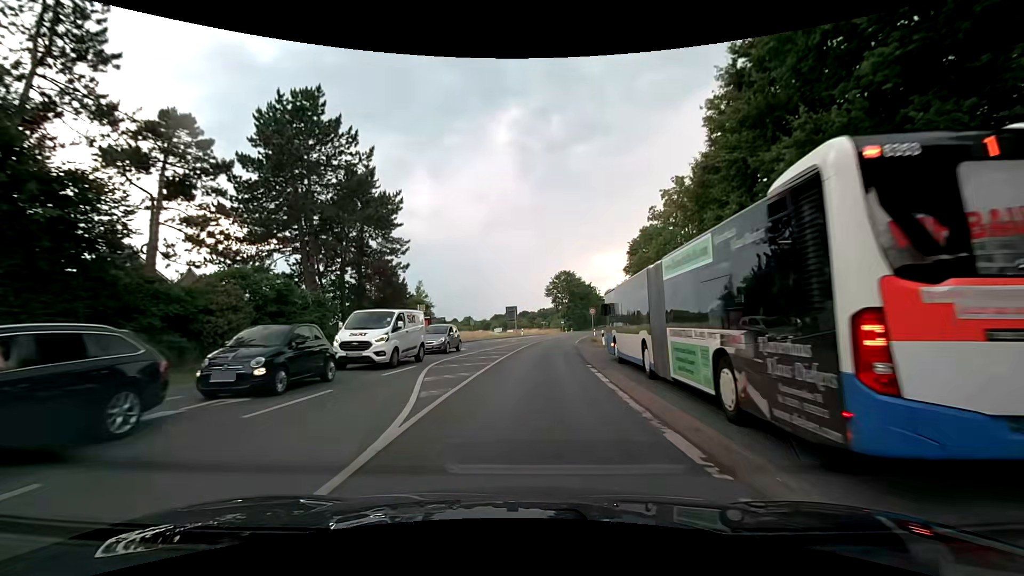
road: secondary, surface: asphalt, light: Day
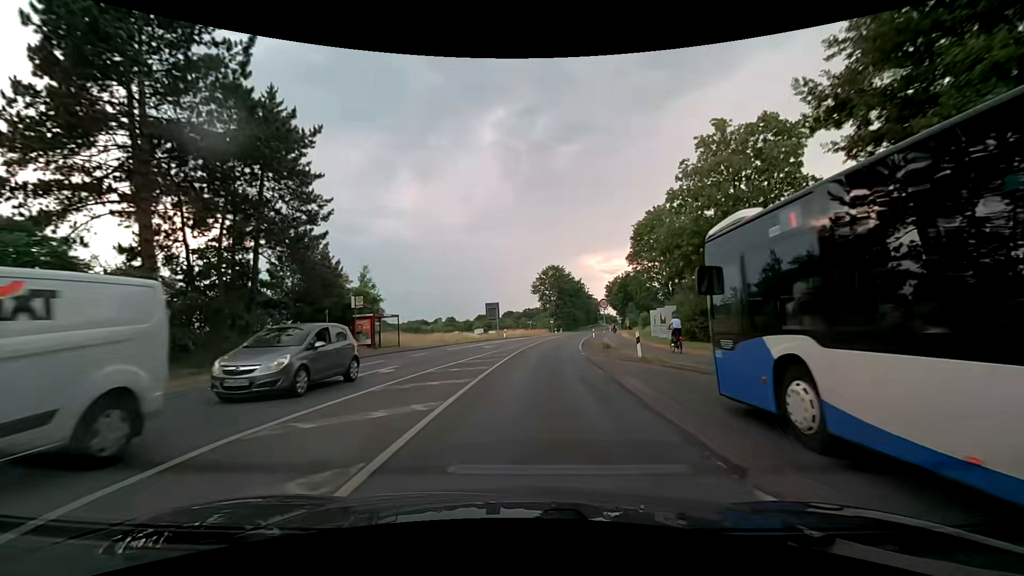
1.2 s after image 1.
(0.0, +14.2) m; +2°
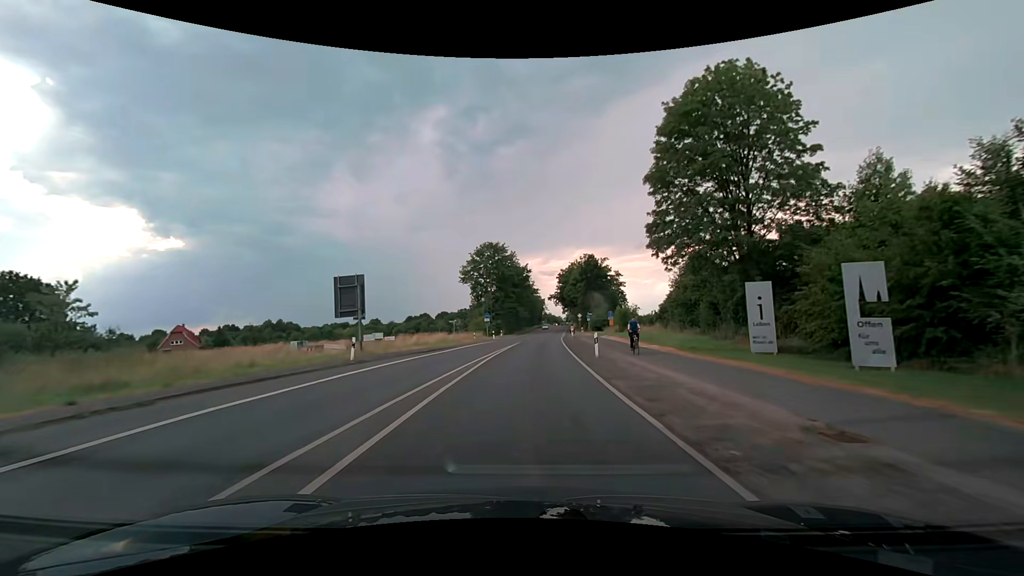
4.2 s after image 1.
(+2.0, +39.1) m; +7°
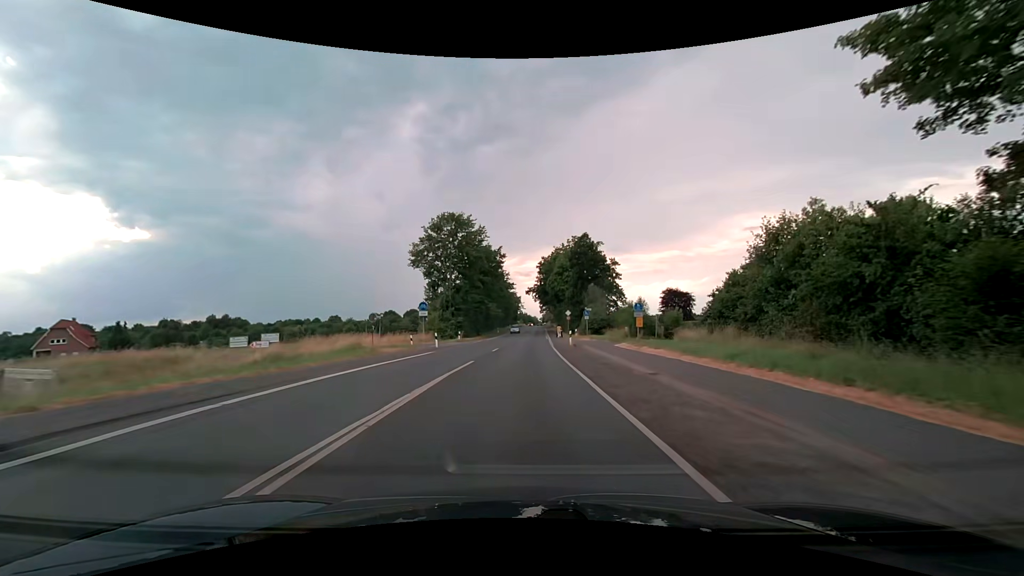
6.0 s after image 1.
(+0.6, +24.9) m; +3°
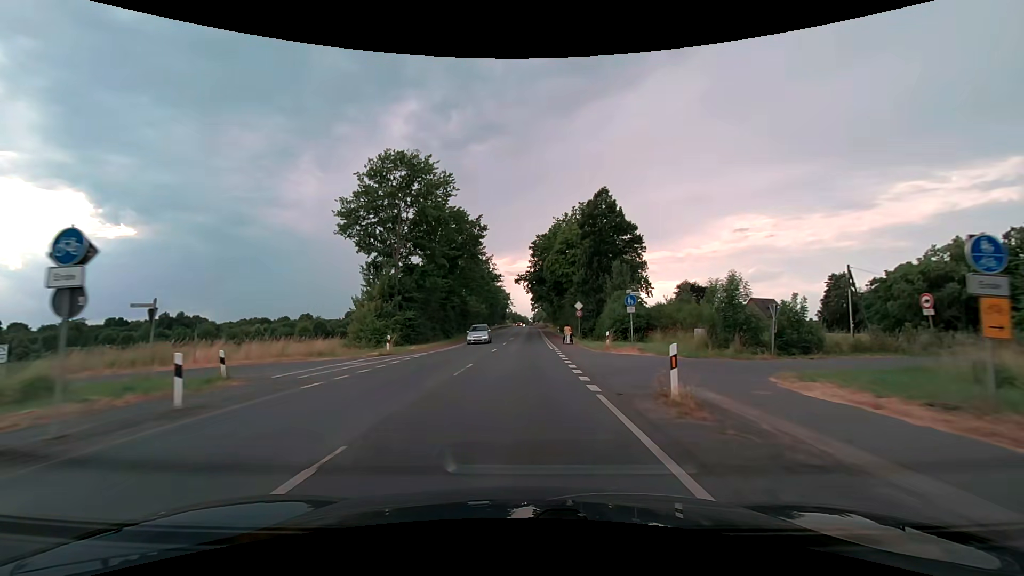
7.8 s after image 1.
(+0.3, +25.6) m; +1°
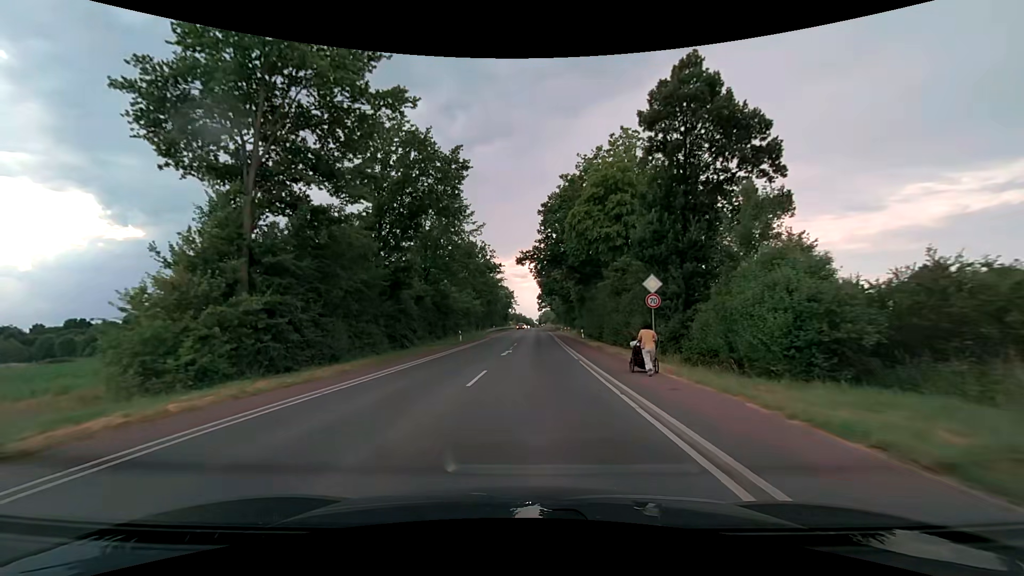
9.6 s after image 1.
(-0.1, +26.1) m; -1°
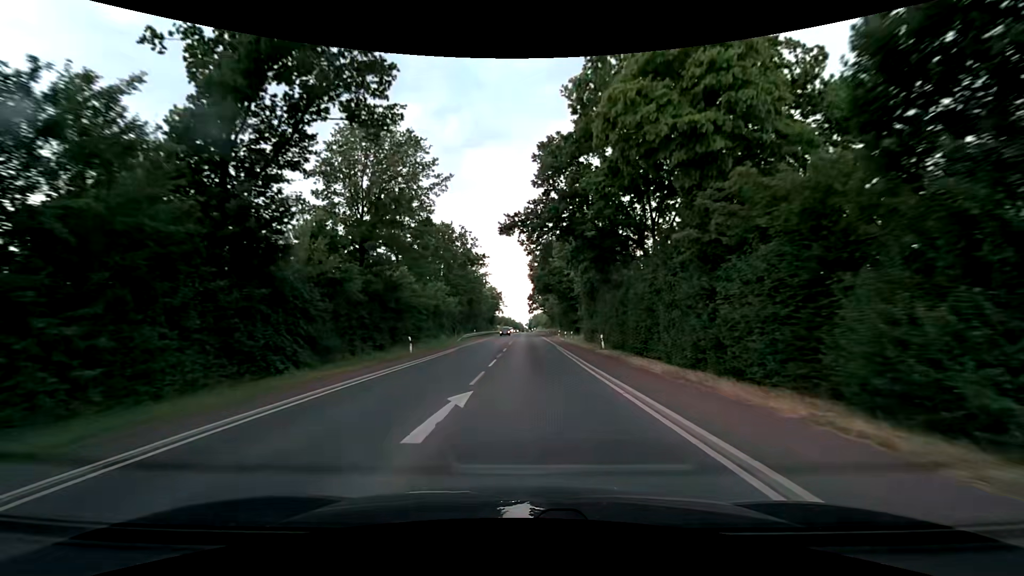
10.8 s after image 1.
(+0.2, +18.9) m; +1°
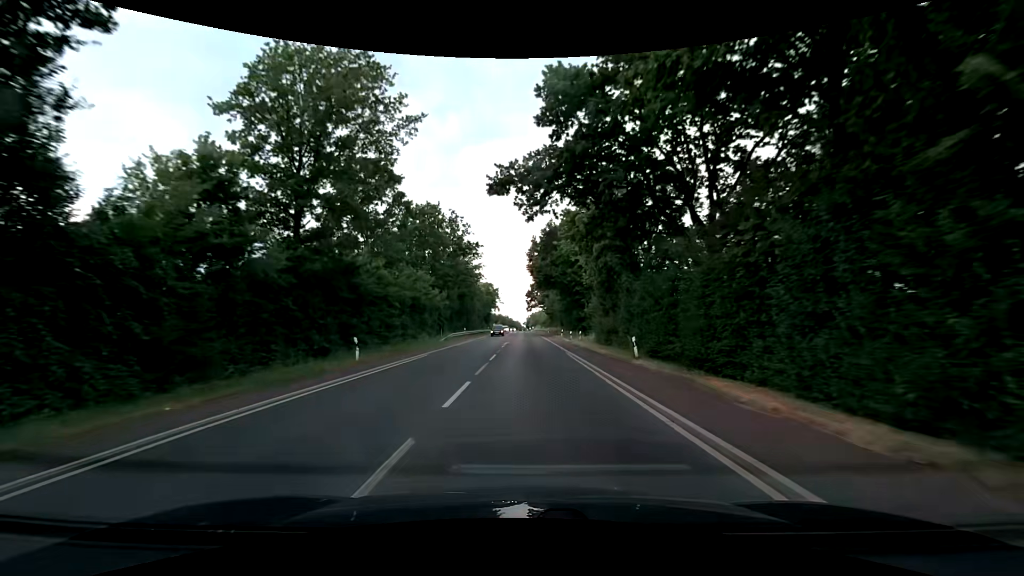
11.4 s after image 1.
(0.0, +10.3) m; 0°
(0, +10) (0, +20) (0, +30) (0, +40) (0, +50) (0, +60) (0, +70) (0, +80) (0, +90) (0, +100) m
